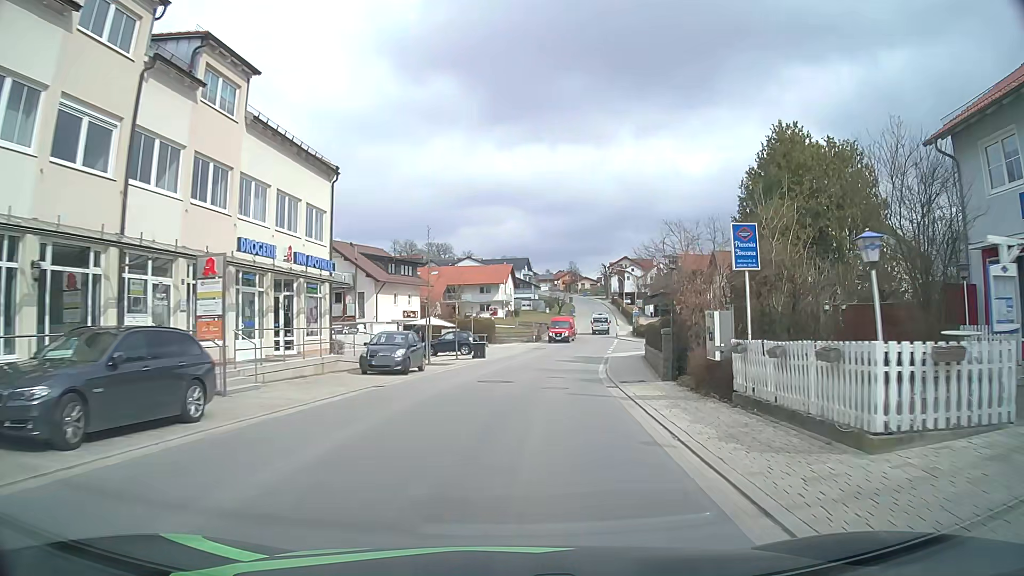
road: tertiary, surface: asphalt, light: Day
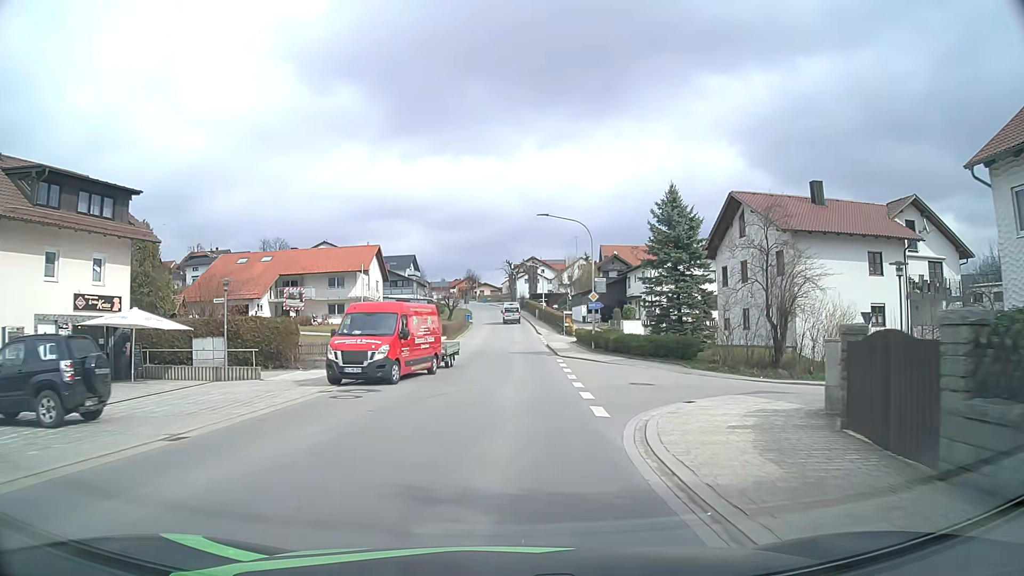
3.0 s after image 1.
(+3.5, +36.0) m; +8°
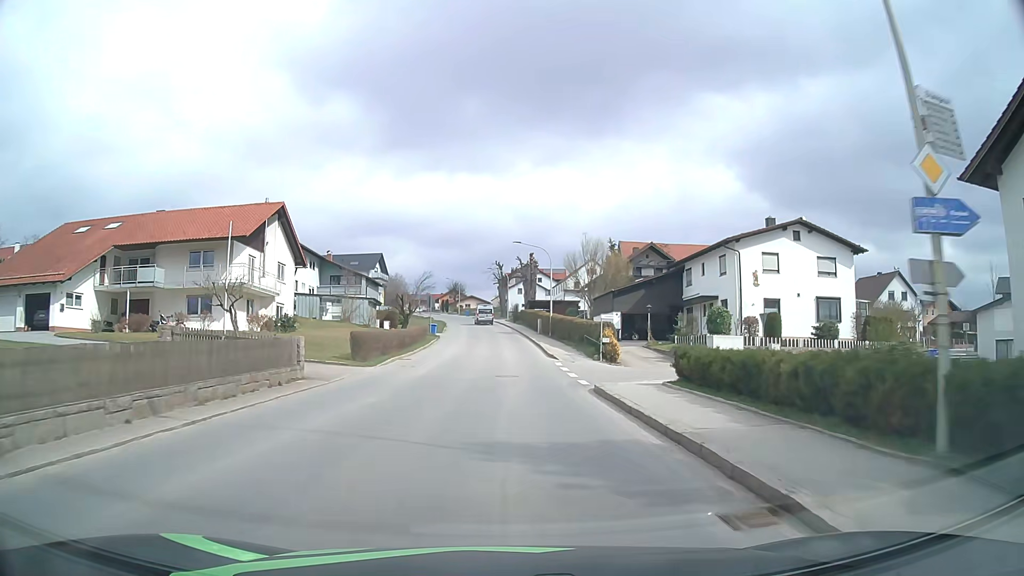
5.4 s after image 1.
(+0.4, +30.4) m; +1°
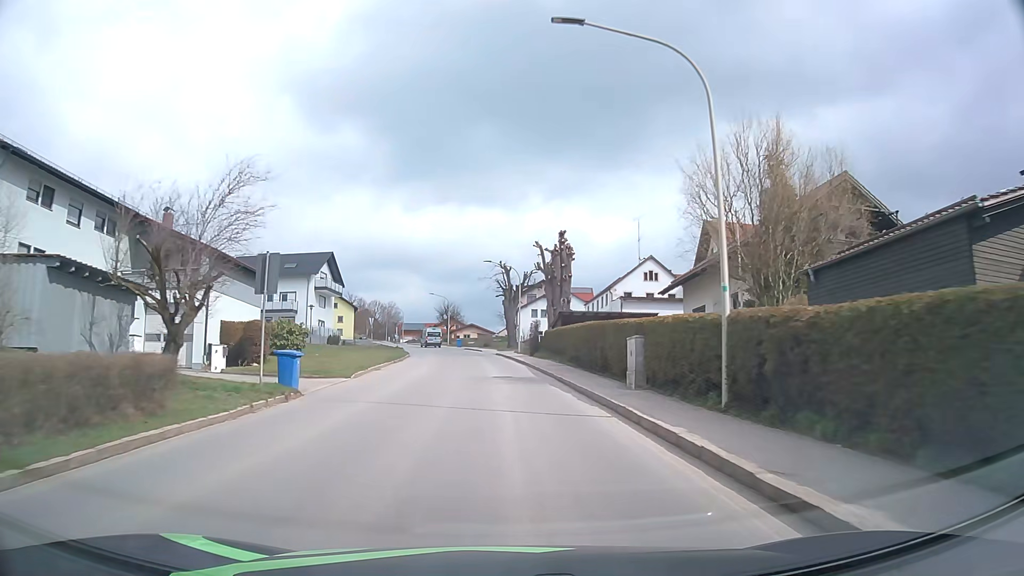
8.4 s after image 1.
(-0.1, +40.0) m; -1°
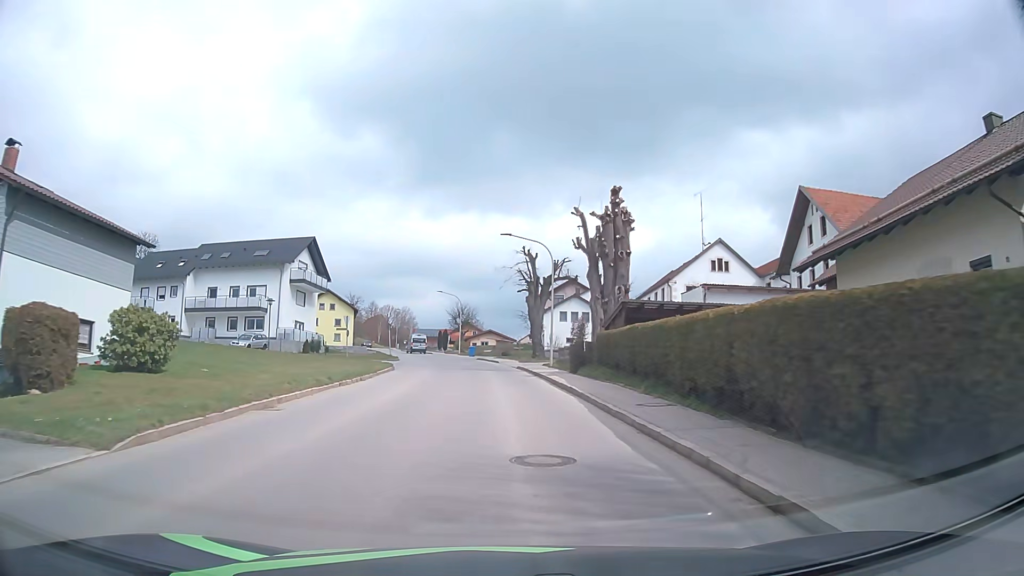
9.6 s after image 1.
(-0.2, +16.6) m; -2°
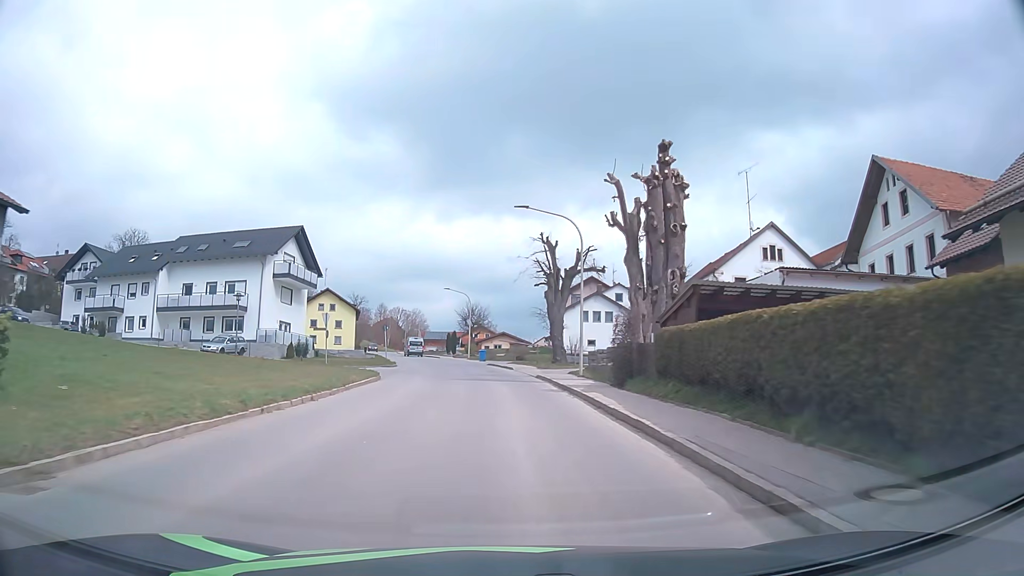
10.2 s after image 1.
(-0.1, +8.3) m; -1°
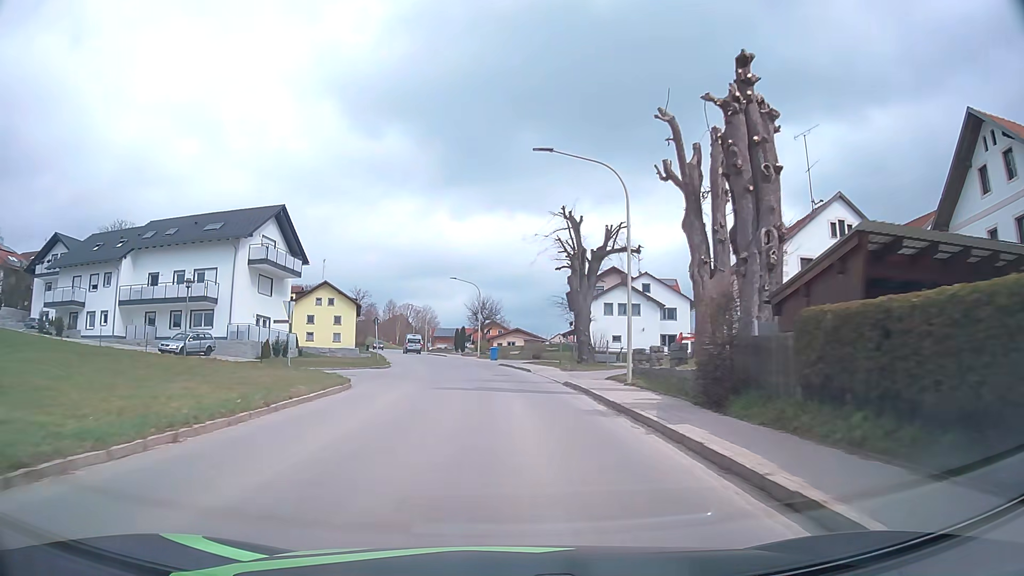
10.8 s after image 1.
(-0.1, +8.4) m; -1°
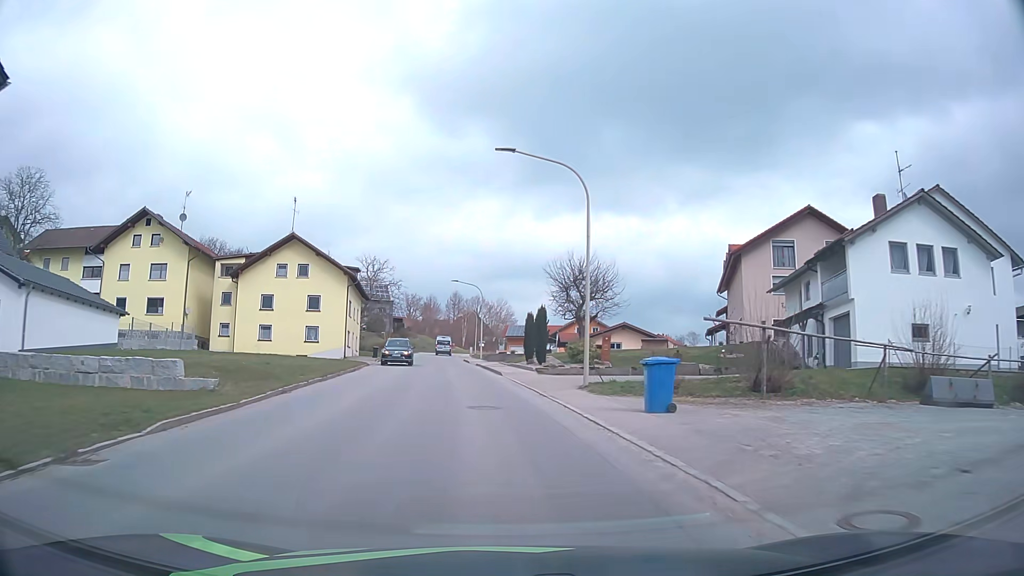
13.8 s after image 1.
(-2.2, +42.2) m; -7°
(0, +10) (-1, +20) (-2, +30) (-3, +40) (-5, +50) (-6, +60) (-7, +70) (-8, +80) (-9, +90) (-9, +100) m
